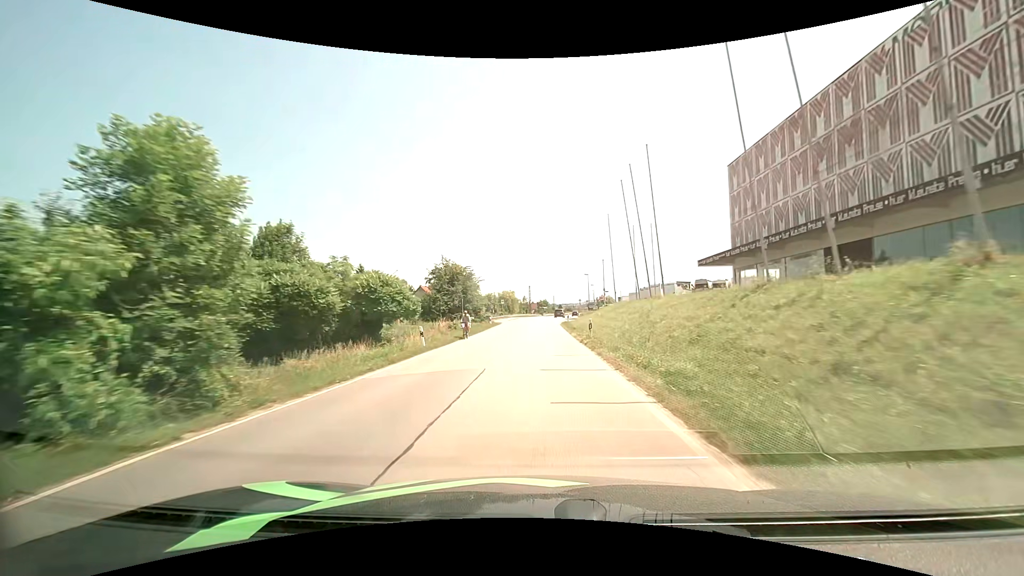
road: unclassified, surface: asphalt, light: Day
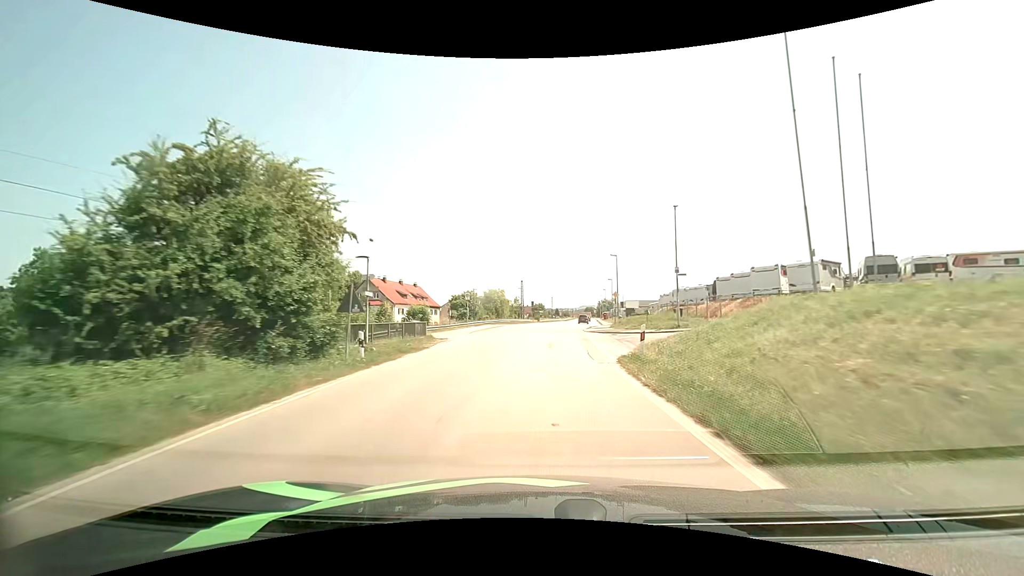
(-0.1, +38.8) m; 0°
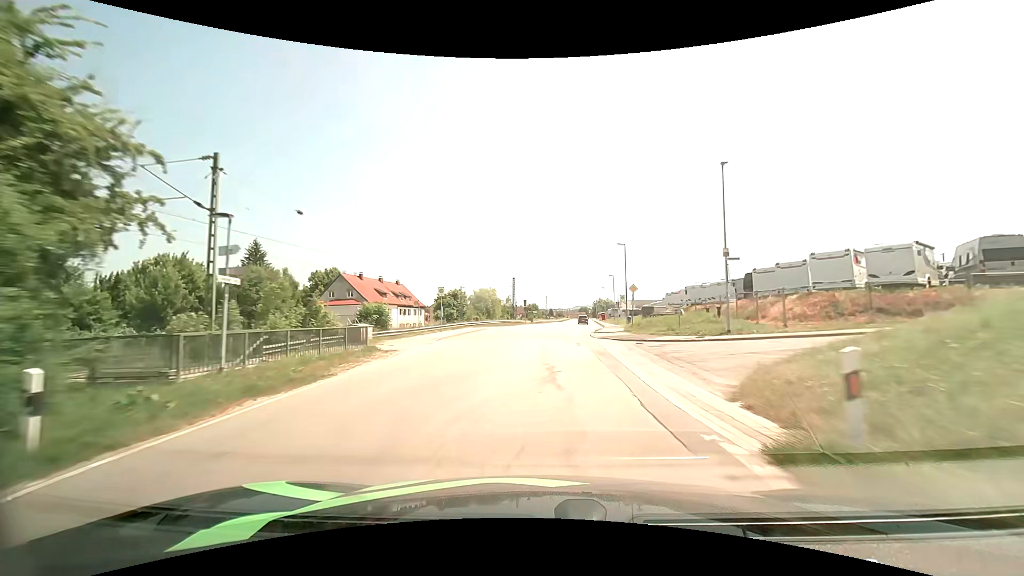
(0.0, +9.7) m; +1°
(0, +10) (0, +20) (+1, +30) (+2, +40) (+3, +50) (+4, +60) (+5, +70) (+6, +80) (+8, +90) (+9, +100) m
